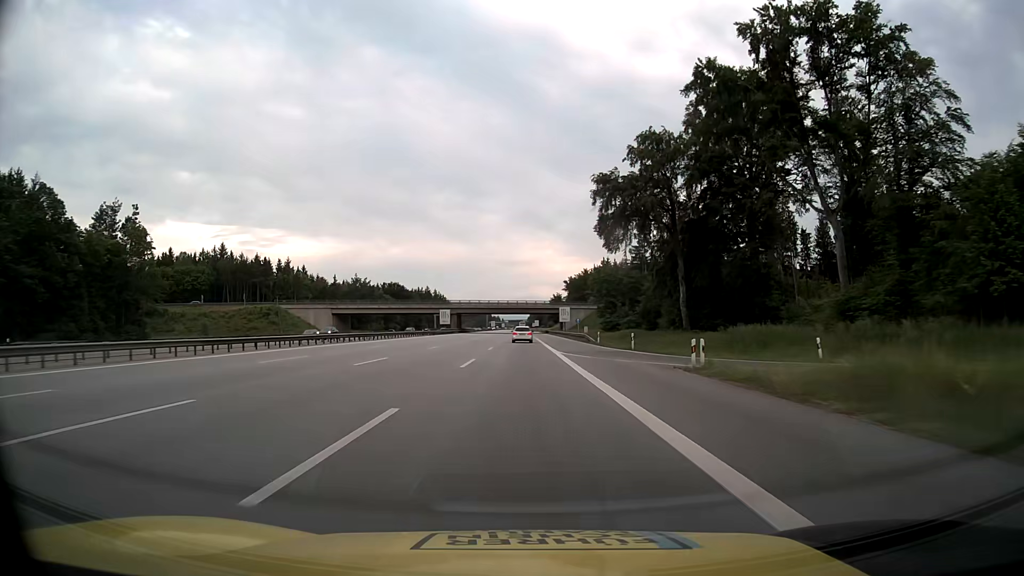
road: motorway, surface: asphalt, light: Day
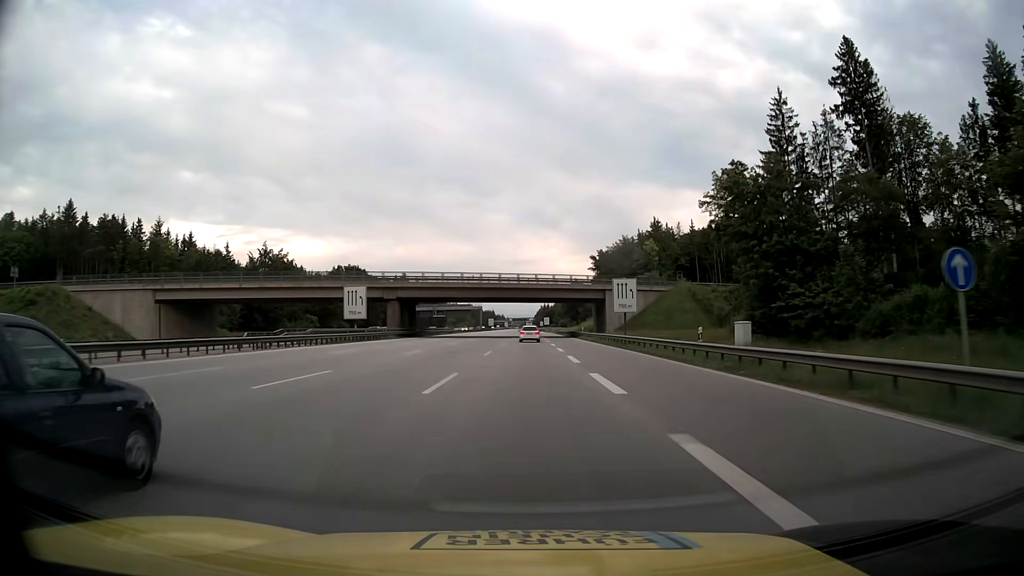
(-0.5, +81.8) m; 0°
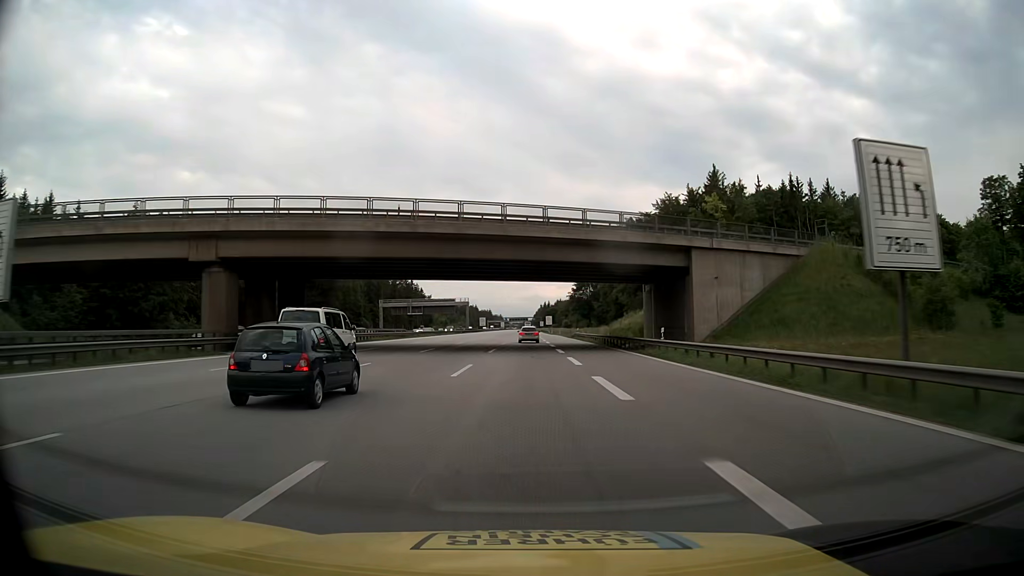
(0.0, +49.0) m; 0°
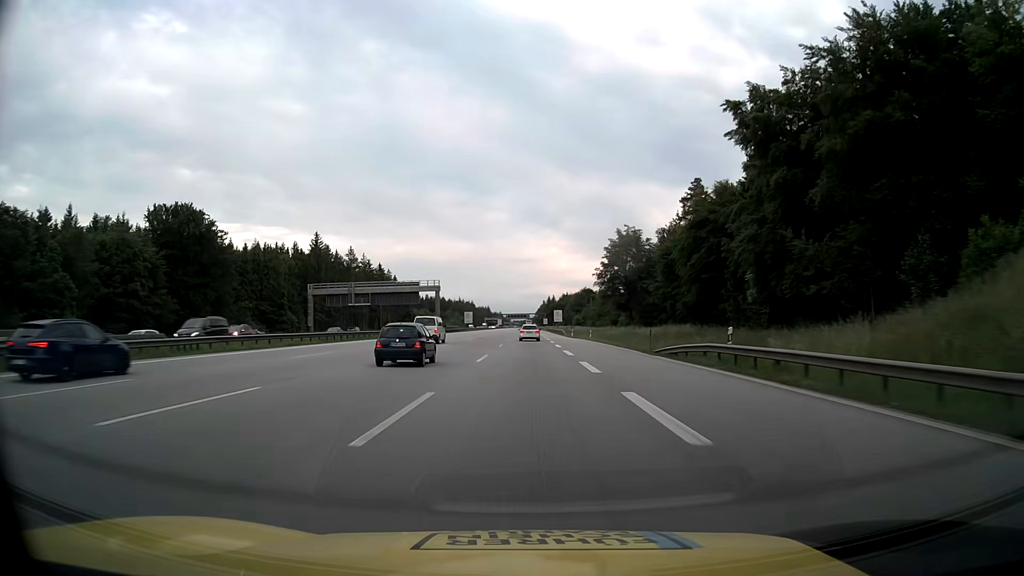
(+0.3, +65.2) m; 0°
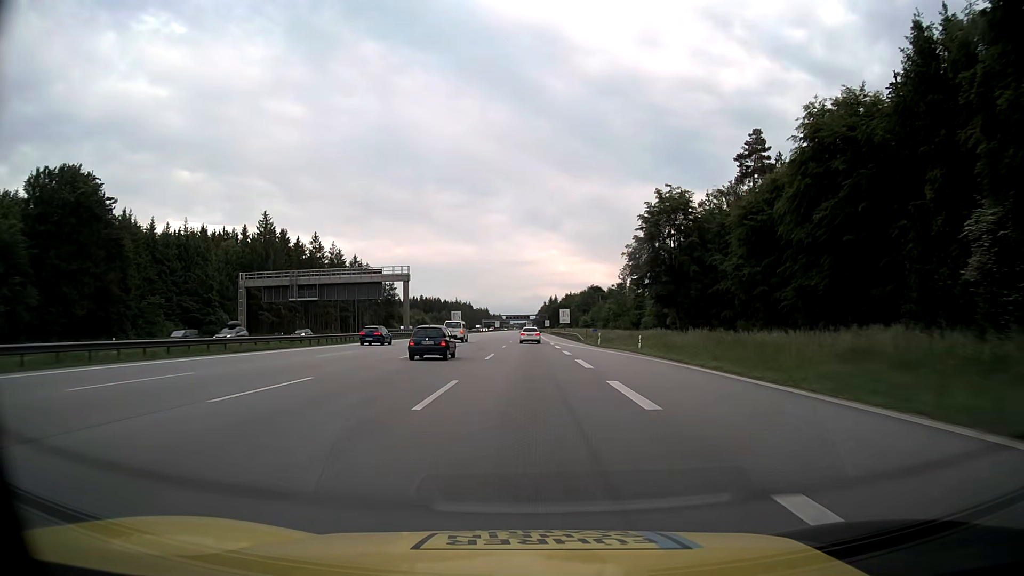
(0.0, +32.6) m; 0°
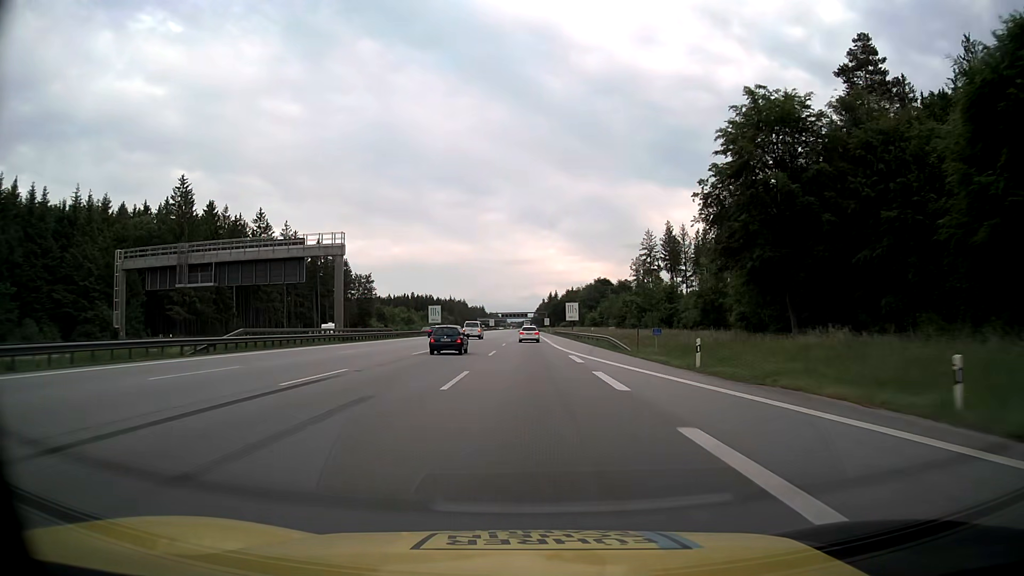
(+0.1, +32.6) m; 0°
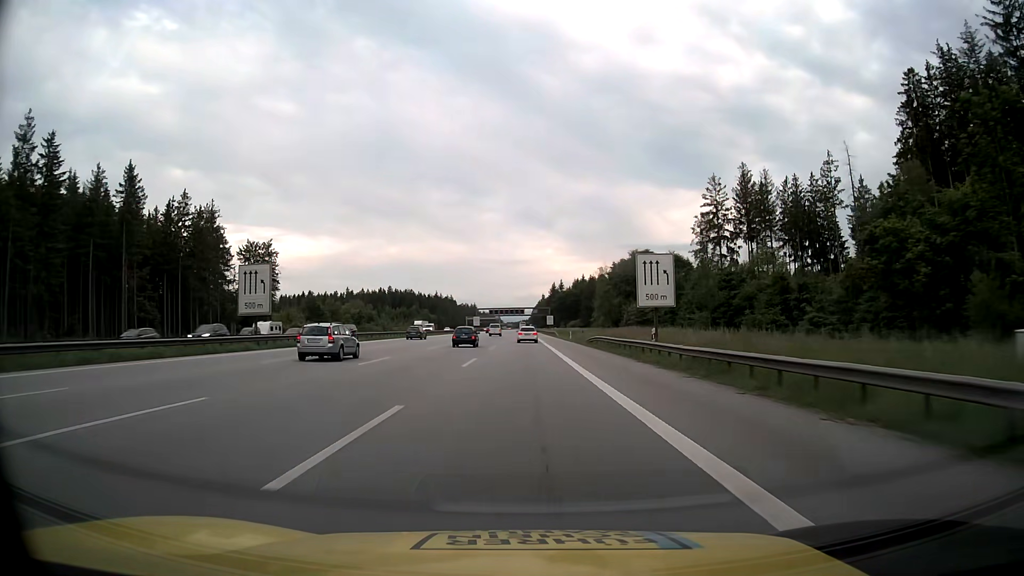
(+0.2, +81.4) m; 0°
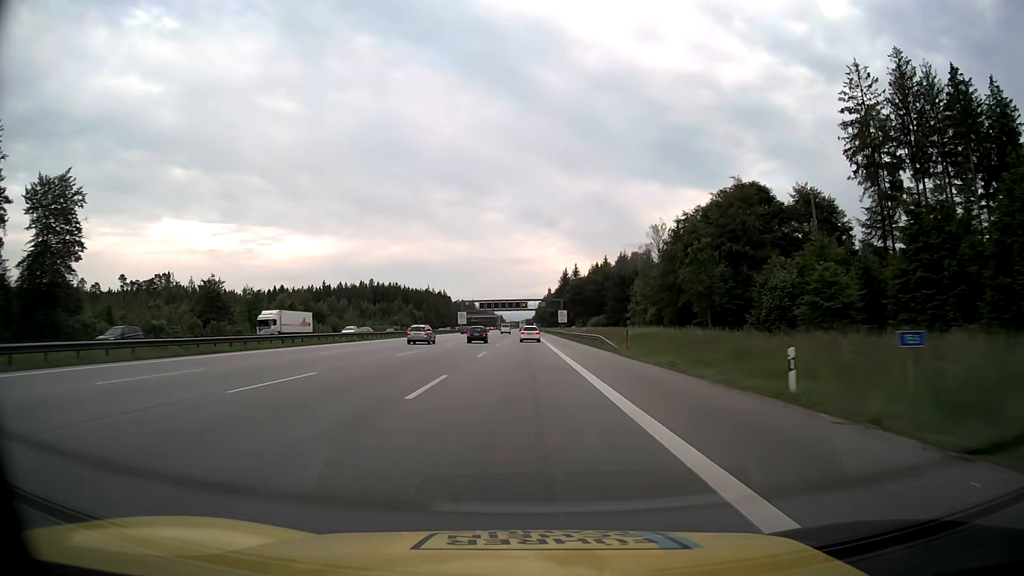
(-0.2, +65.1) m; 0°
(0, +10) (0, +20) (0, +30) (0, +40) (0, +50) (0, +60) (0, +70) (0, +80) (0, +90) (0, +100) m
